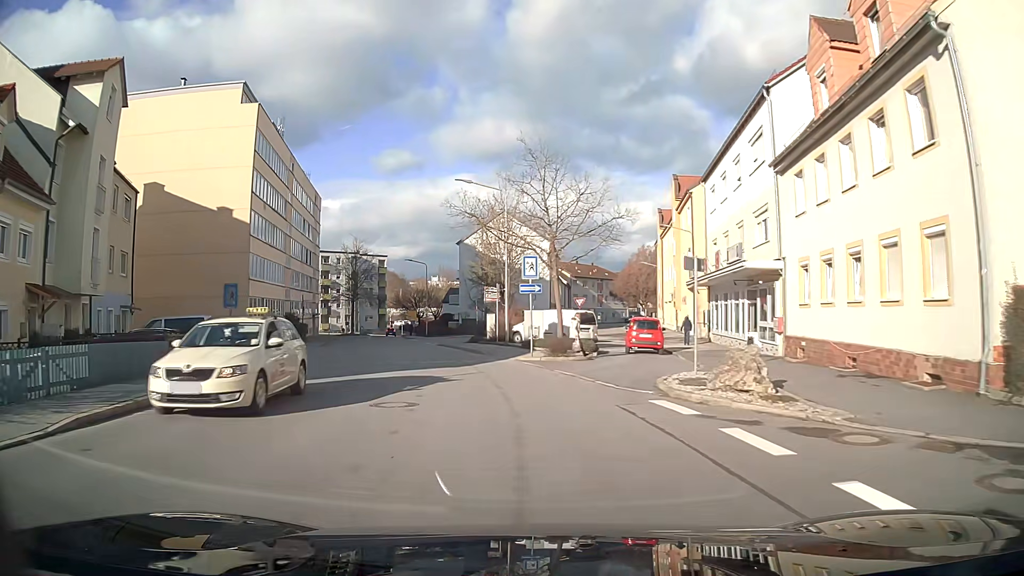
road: tertiary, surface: asphalt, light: Day
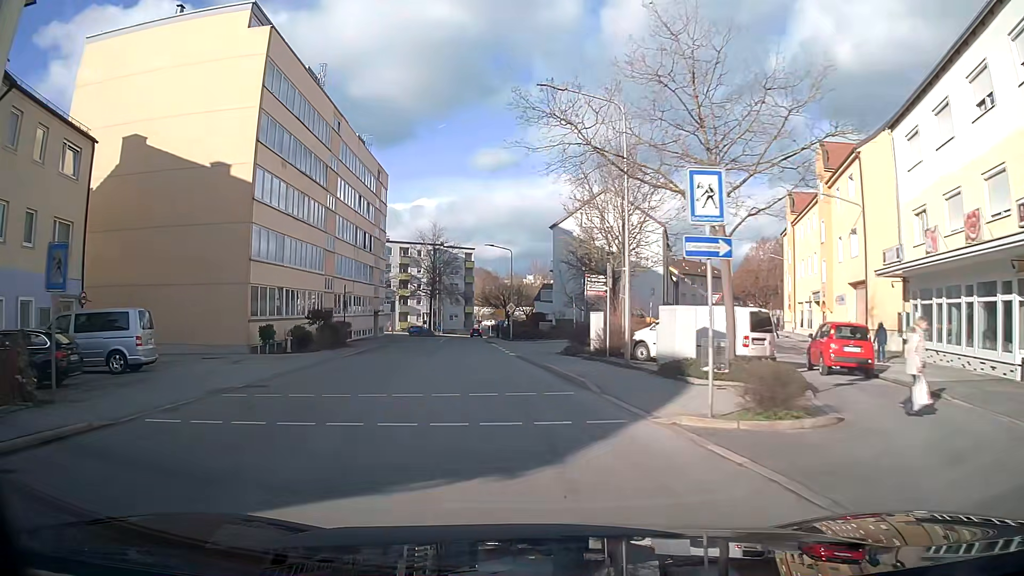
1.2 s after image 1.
(-0.9, +13.2) m; -8°
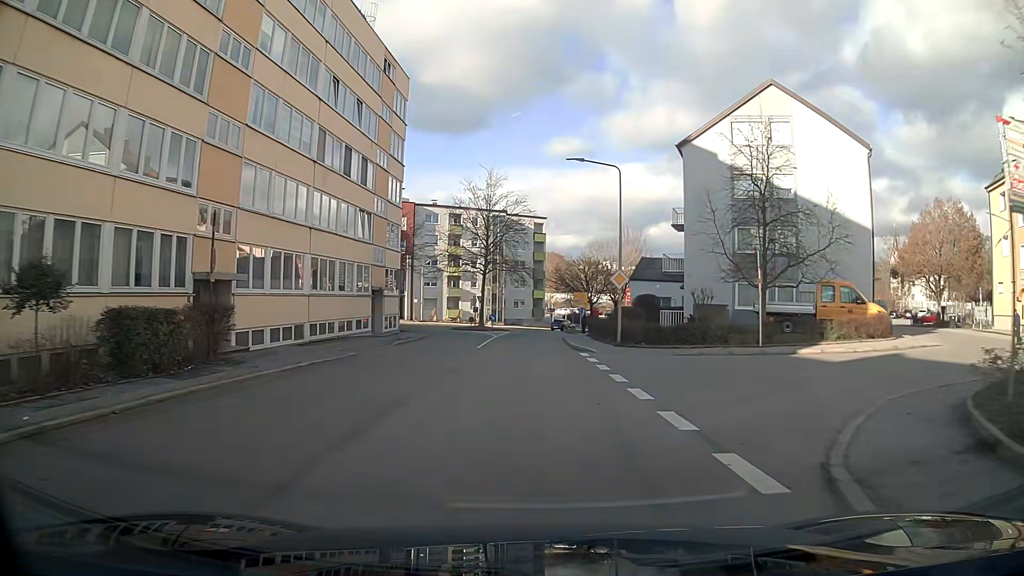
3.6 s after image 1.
(-1.6, +26.7) m; -4°
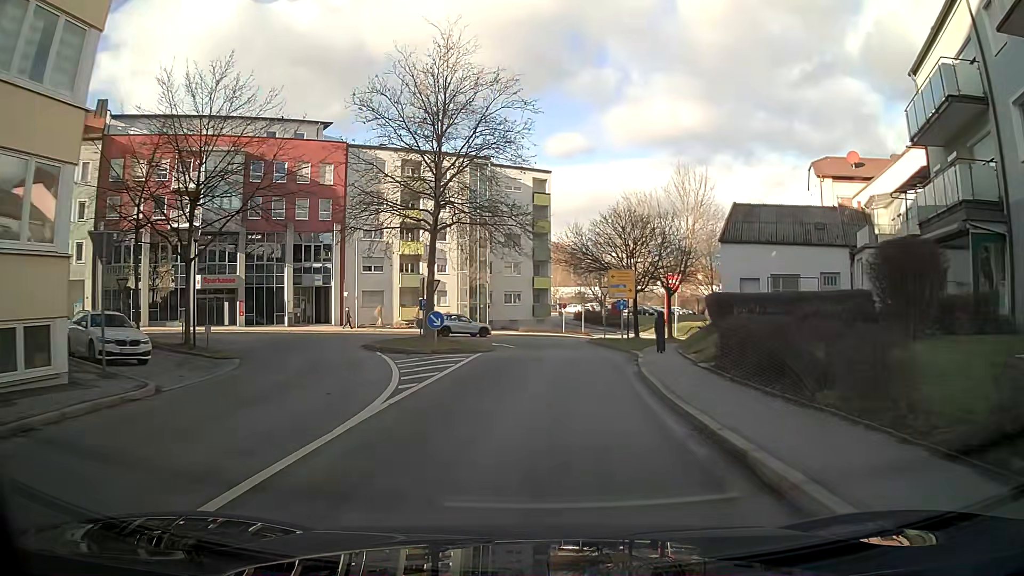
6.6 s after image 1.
(0.0, +32.1) m; +1°
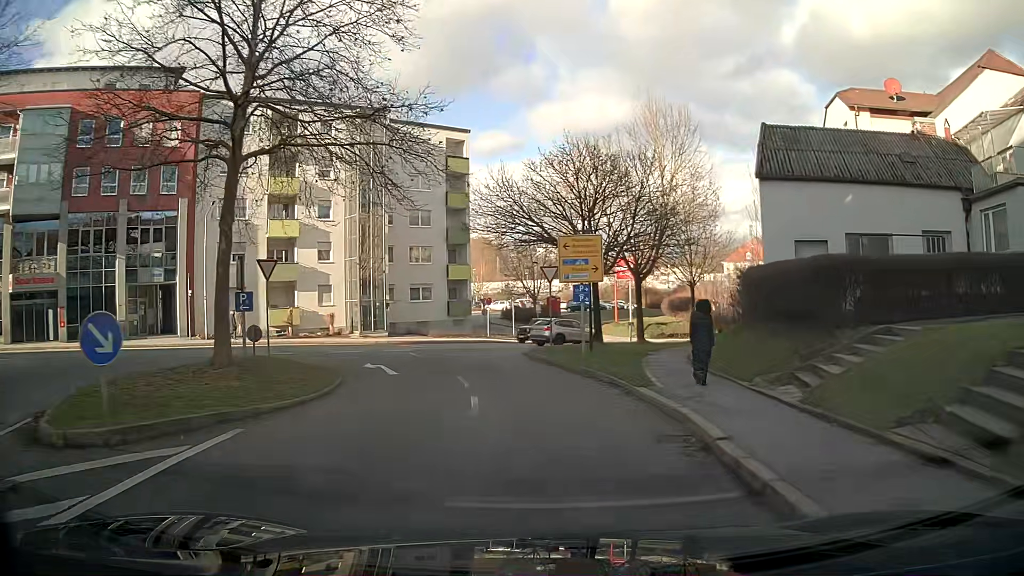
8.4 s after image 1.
(+0.7, +15.1) m; +5°
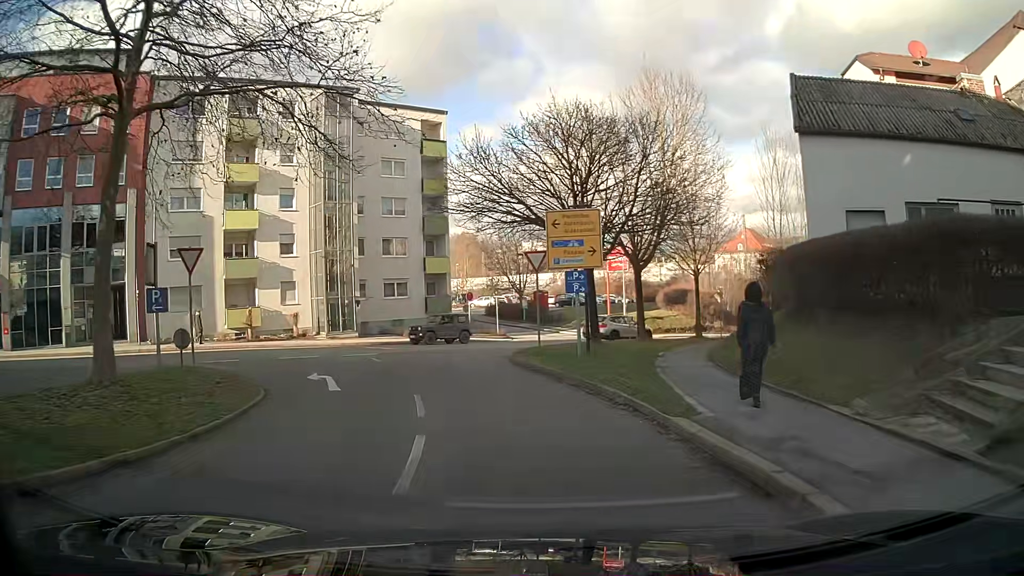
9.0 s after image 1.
(0.0, +4.4) m; 0°
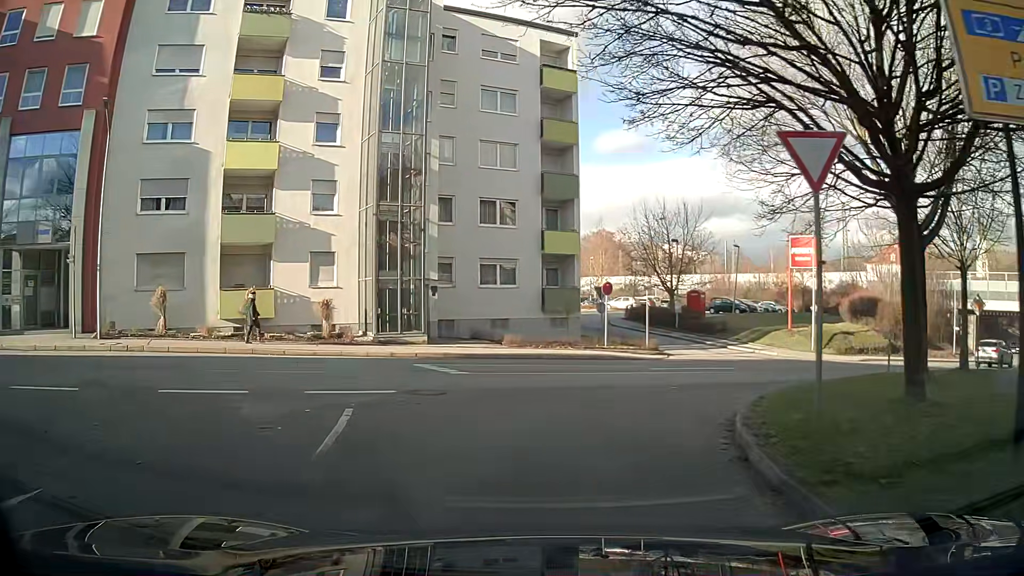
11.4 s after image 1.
(-1.3, +14.6) m; -11°
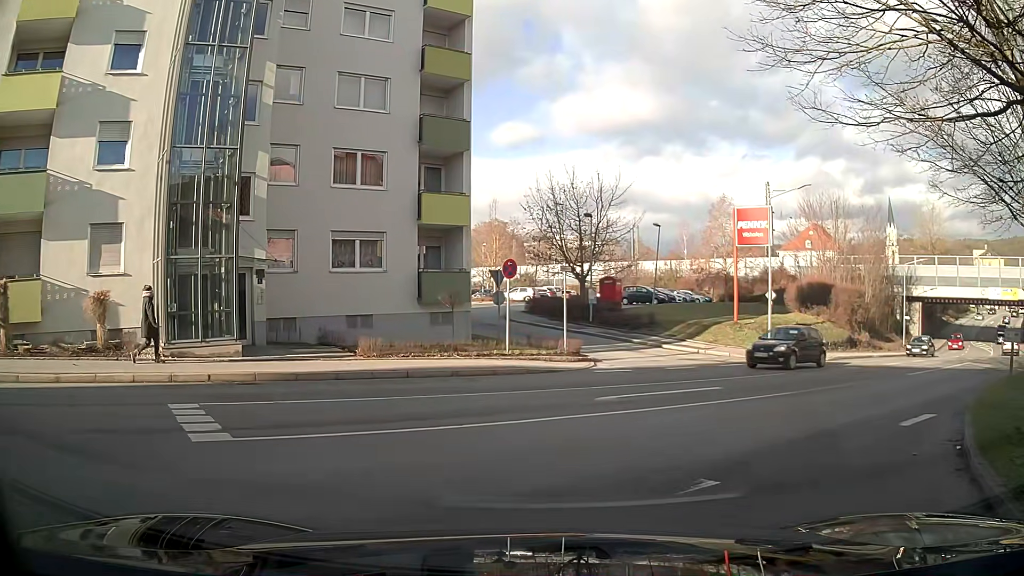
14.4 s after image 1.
(+0.5, +8.4) m; +11°
